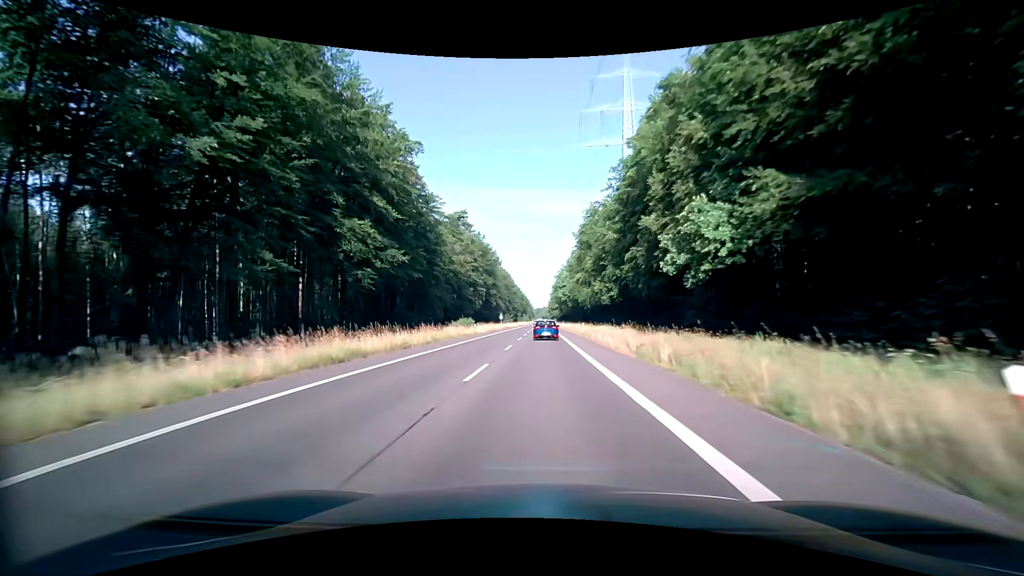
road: secondary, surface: asphalt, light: Day
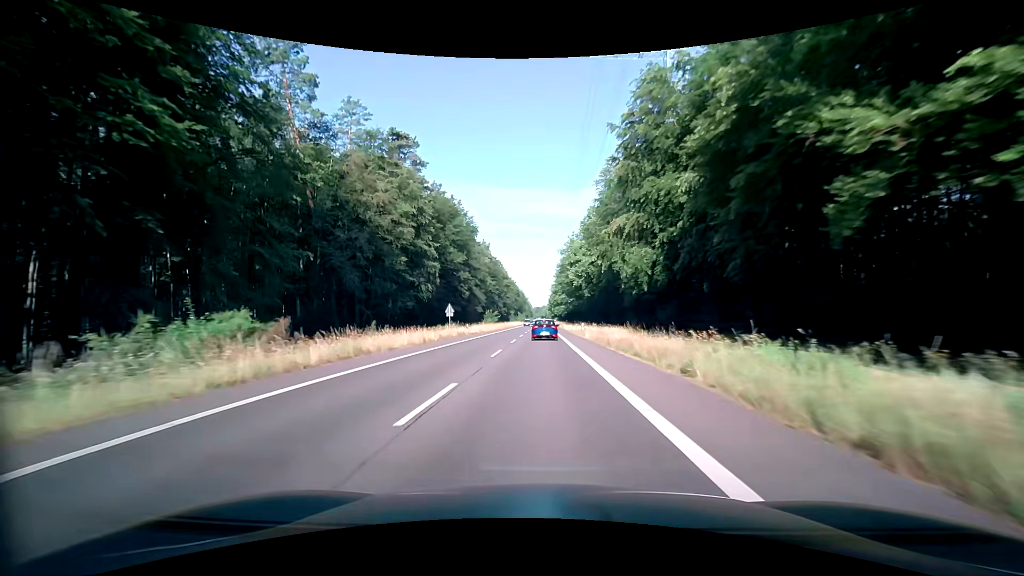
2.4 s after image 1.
(-0.1, +52.9) m; 0°
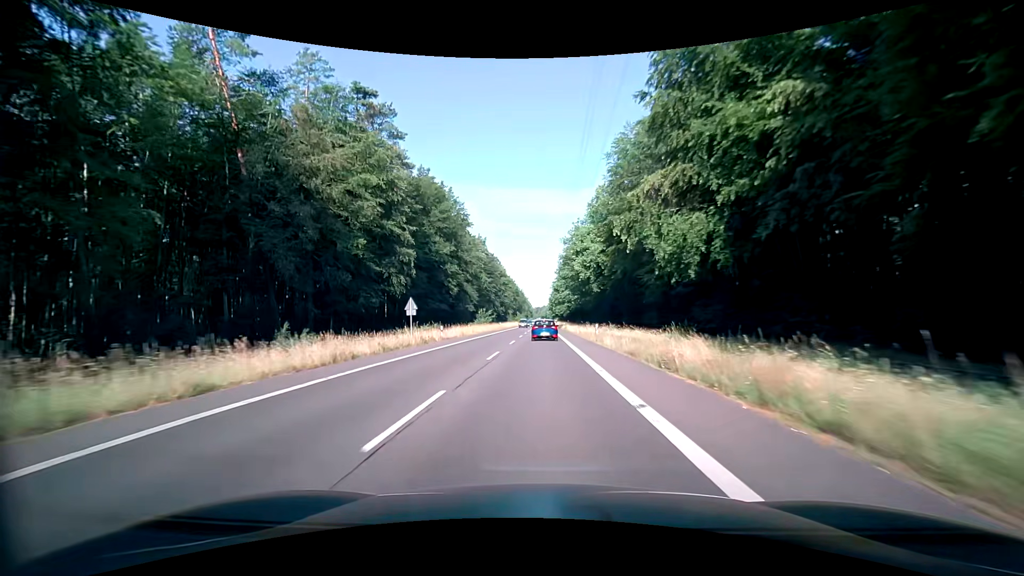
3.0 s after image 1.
(0.0, +13.1) m; 0°
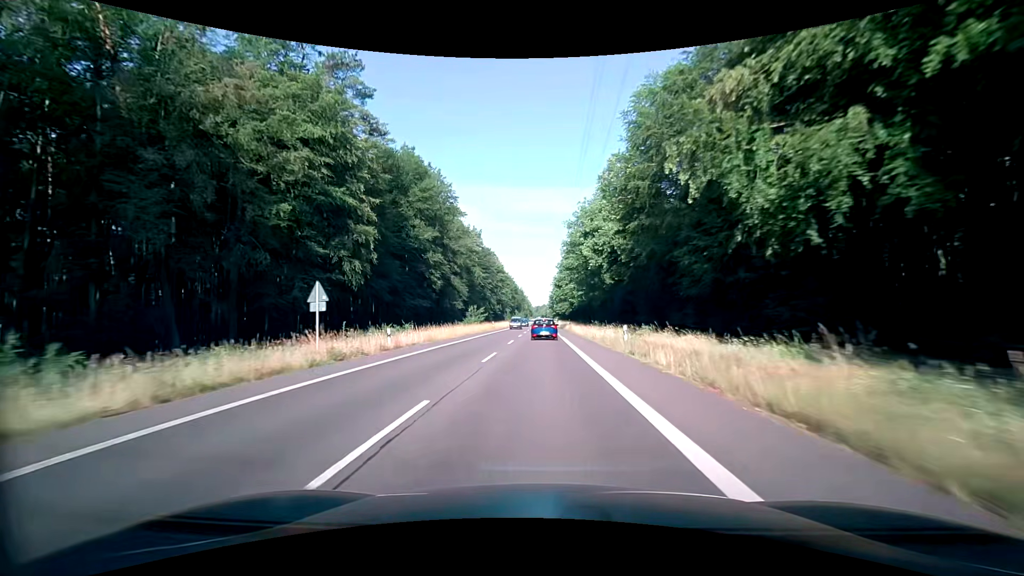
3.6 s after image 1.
(0.0, +13.1) m; 0°
(0, +10) (0, +20) (0, +30) (0, +40) (0, +50) (0, +60) (0, +70) (0, +80) (0, +90) (0, +100) m
